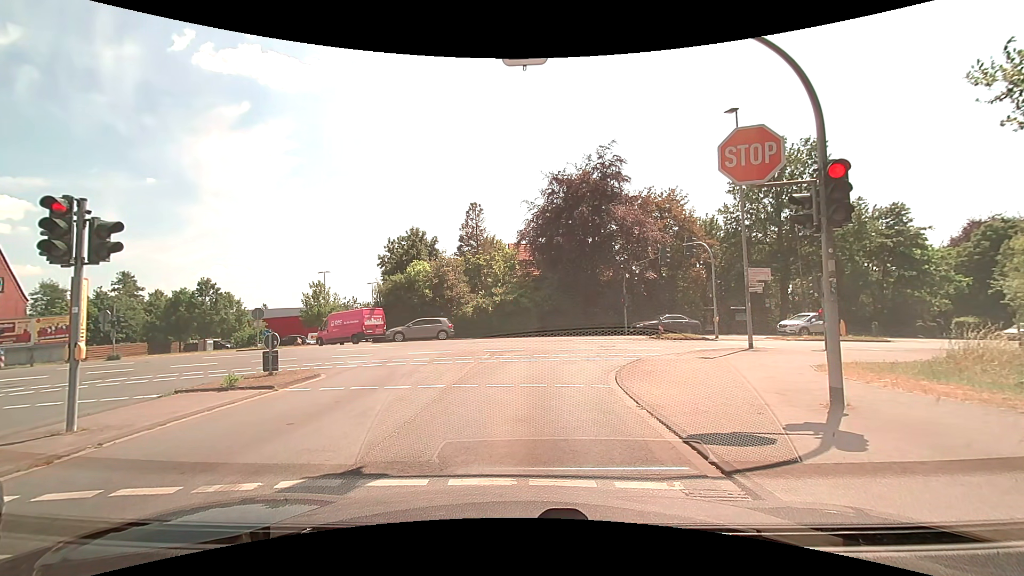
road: tertiary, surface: asphalt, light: Day
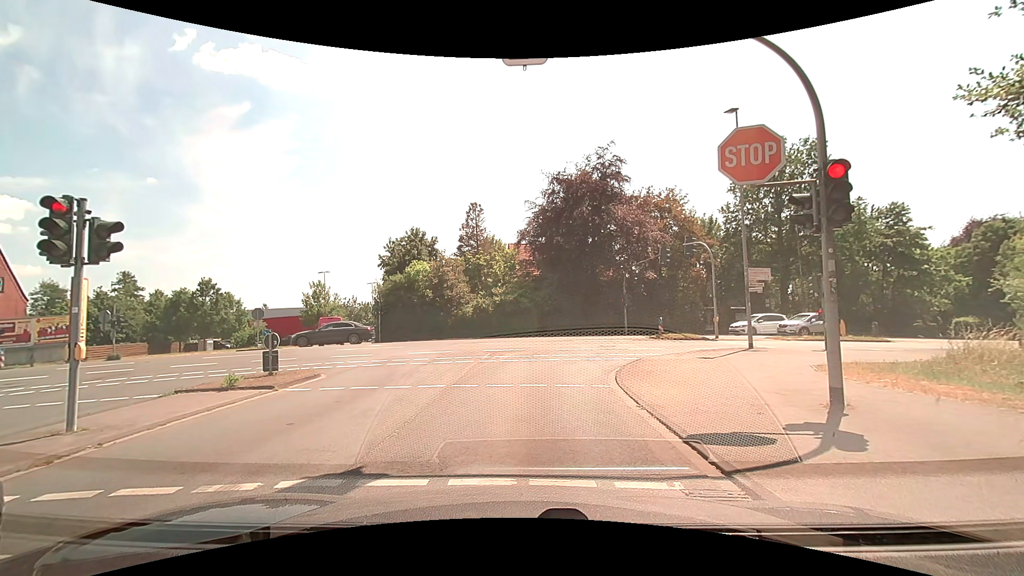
(0.0, 0.0) m; 0°
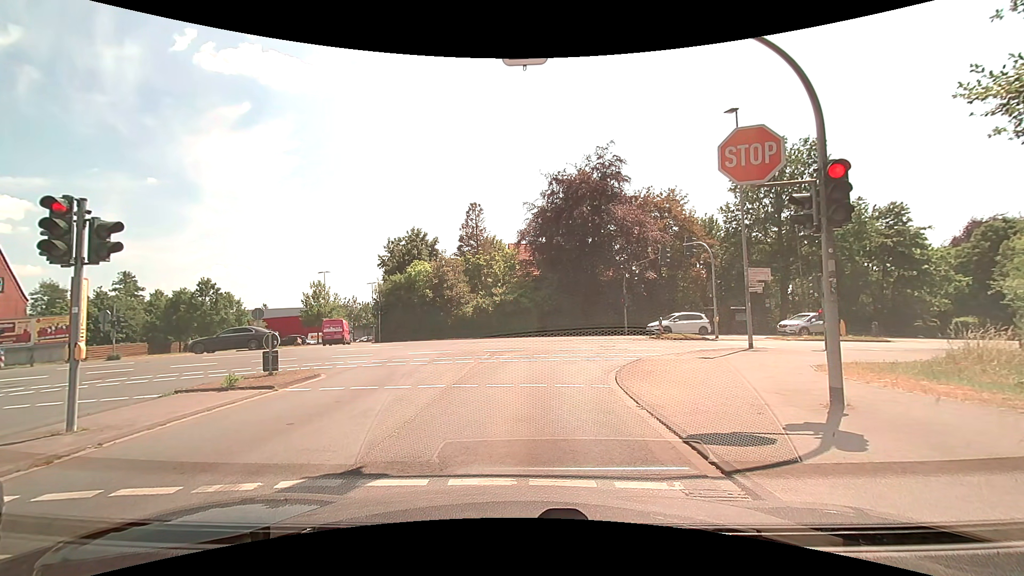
(0.0, 0.0) m; 0°
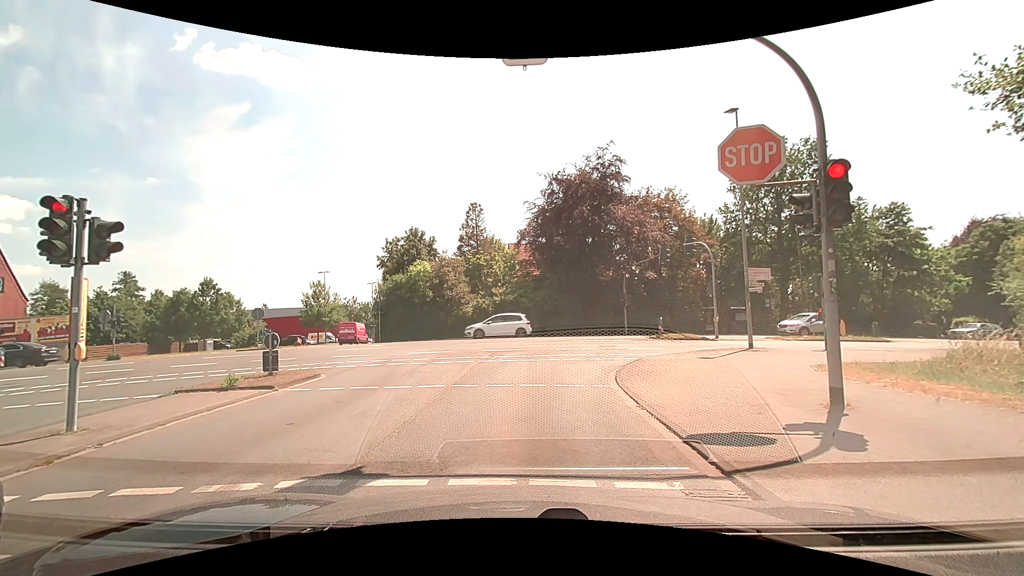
(0.0, 0.0) m; 0°
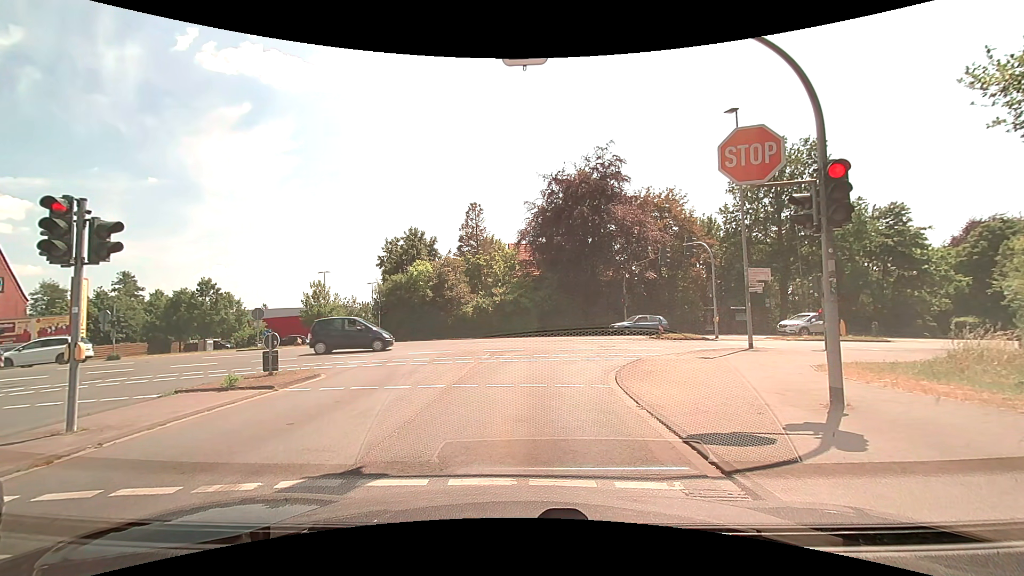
(0.0, 0.0) m; 0°
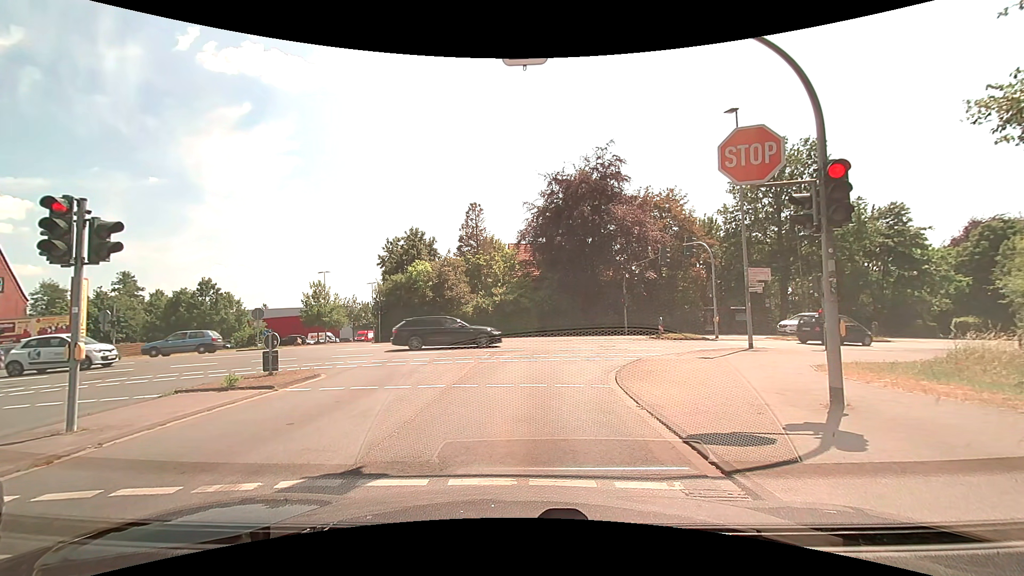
(0.0, 0.0) m; 0°
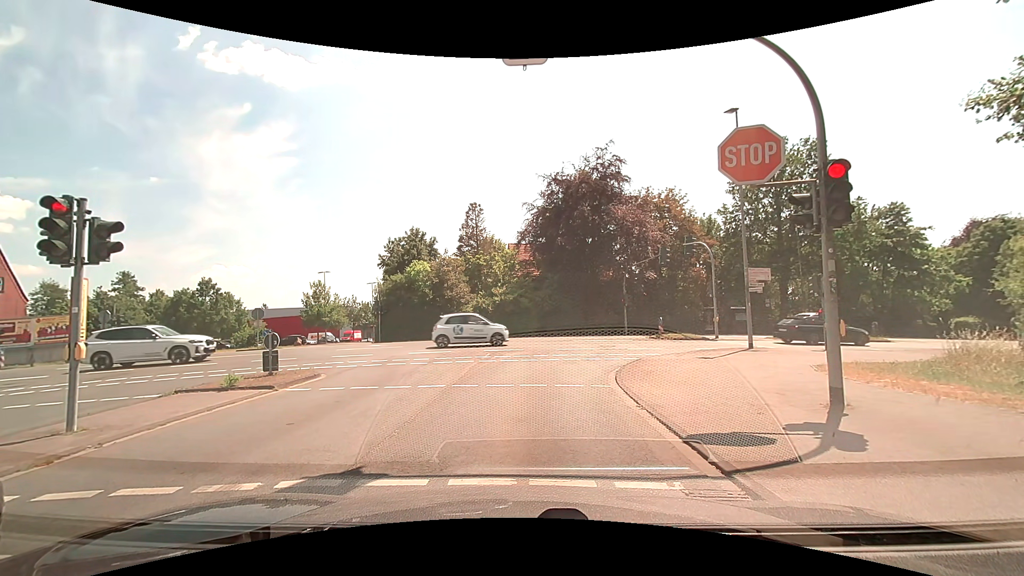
(0.0, 0.0) m; 0°
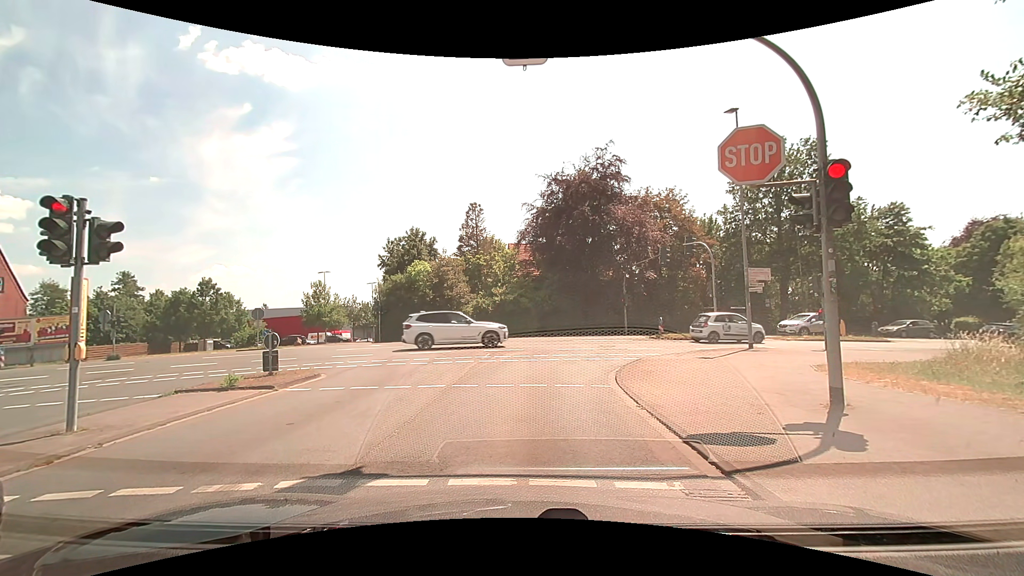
(0.0, 0.0) m; 0°
(0, +10) (+2, +20) (+9, +26) (+19, +29) (+29, +32) (+38, +34) (+48, +37) (+58, +39) (+67, +42) (+77, +44) m
